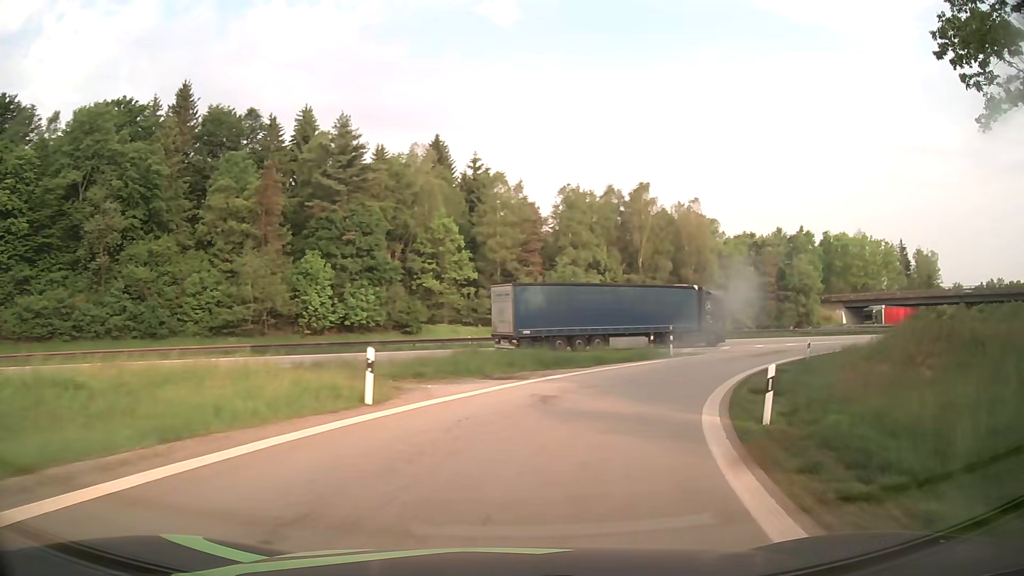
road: motorway_link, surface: asphalt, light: Day
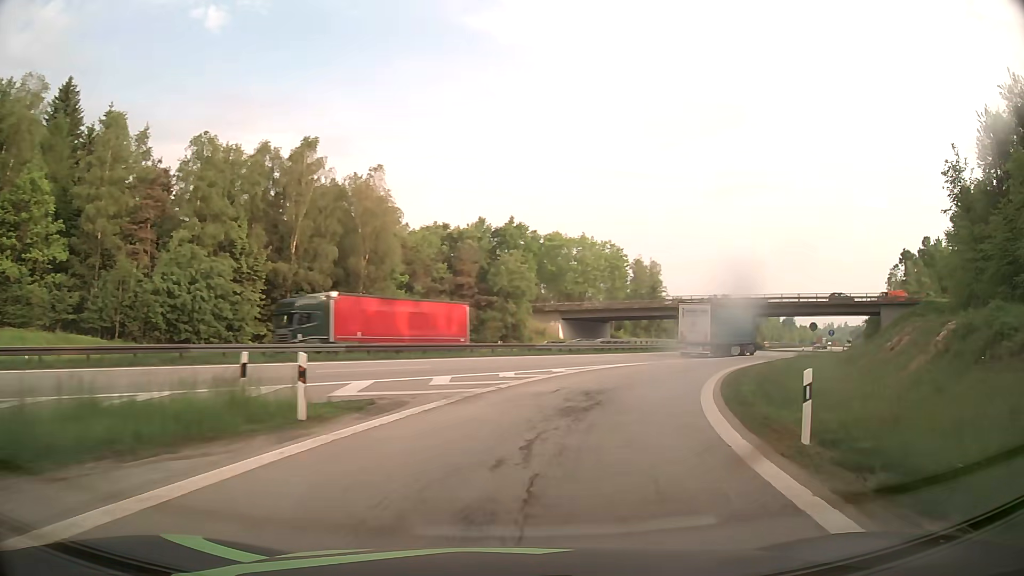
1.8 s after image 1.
(+6.0, +24.1) m; +28°
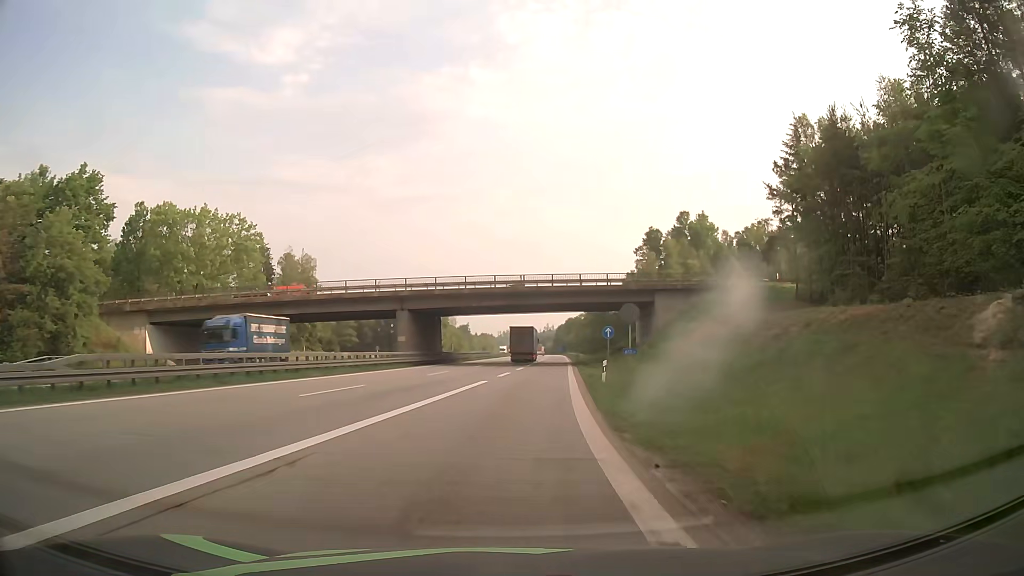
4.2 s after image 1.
(+10.1, +33.1) m; +29°
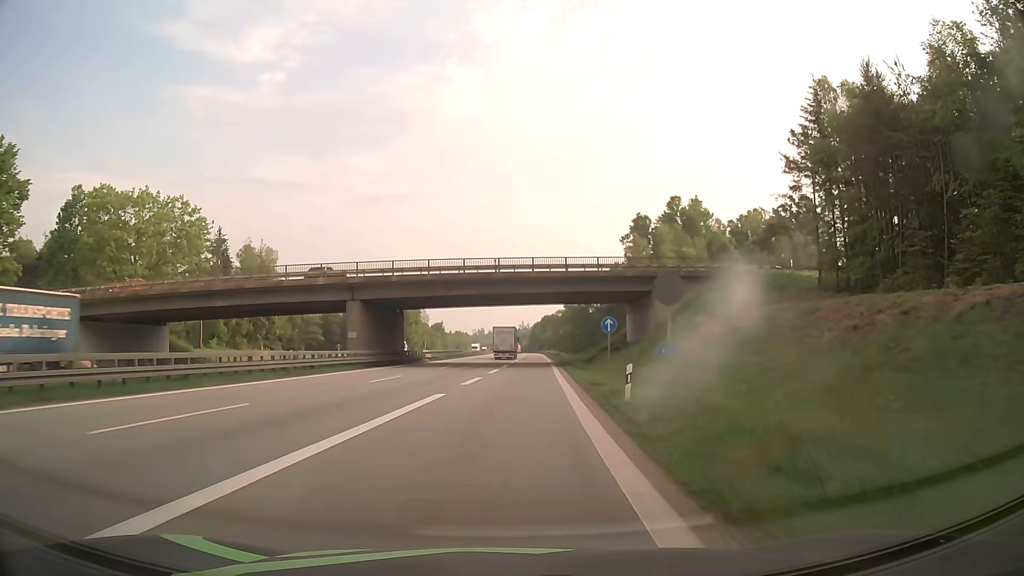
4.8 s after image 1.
(+0.2, +9.6) m; +2°
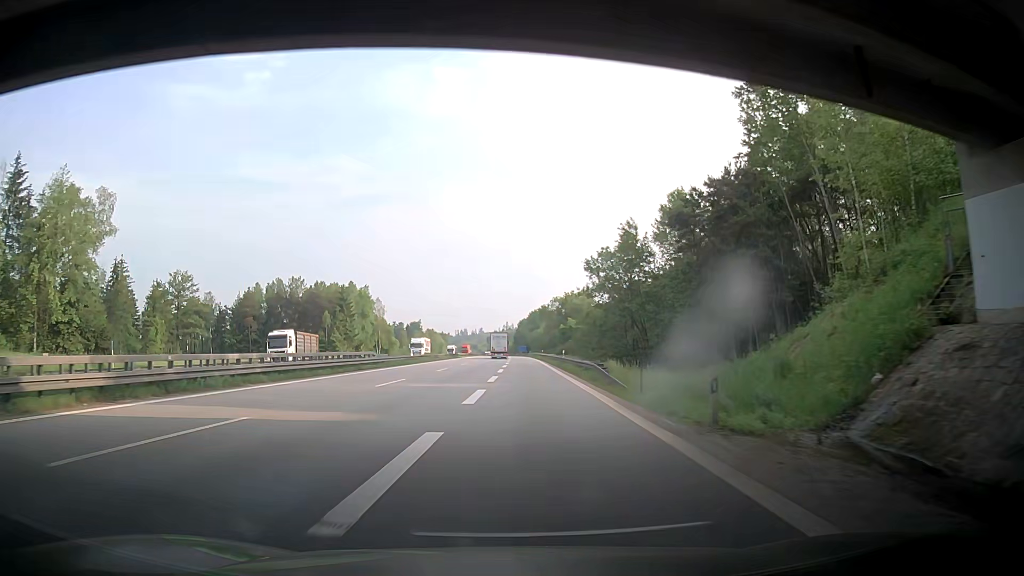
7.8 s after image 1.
(+1.6, +56.9) m; +2°
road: motorway
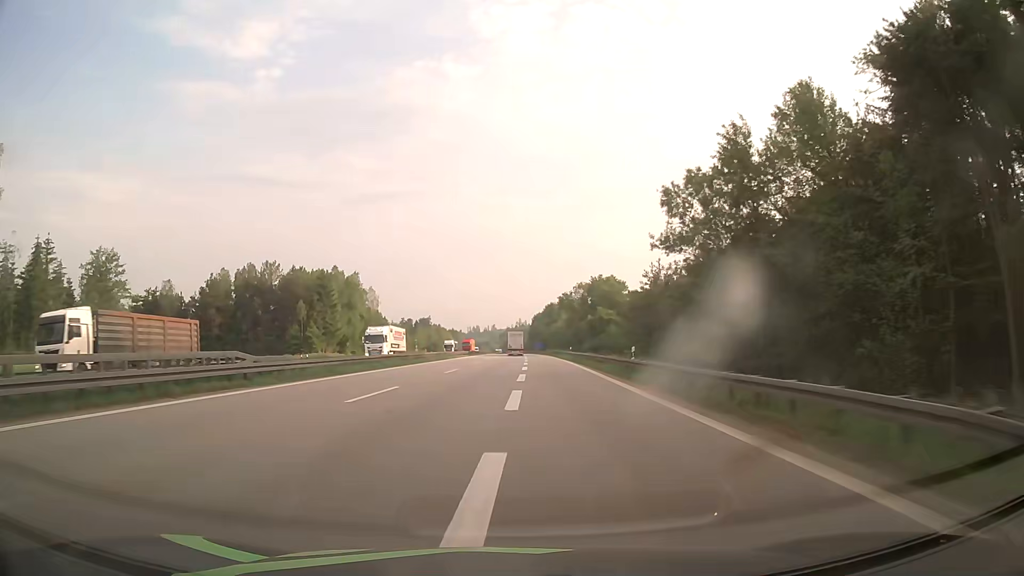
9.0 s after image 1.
(-0.4, +26.7) m; -1°
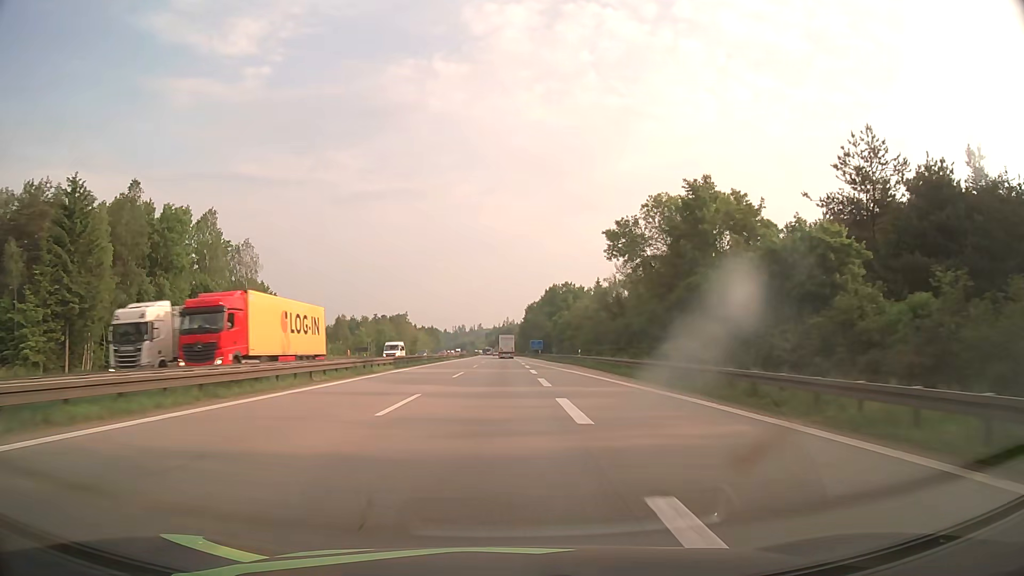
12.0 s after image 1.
(+0.7, +75.1) m; +1°
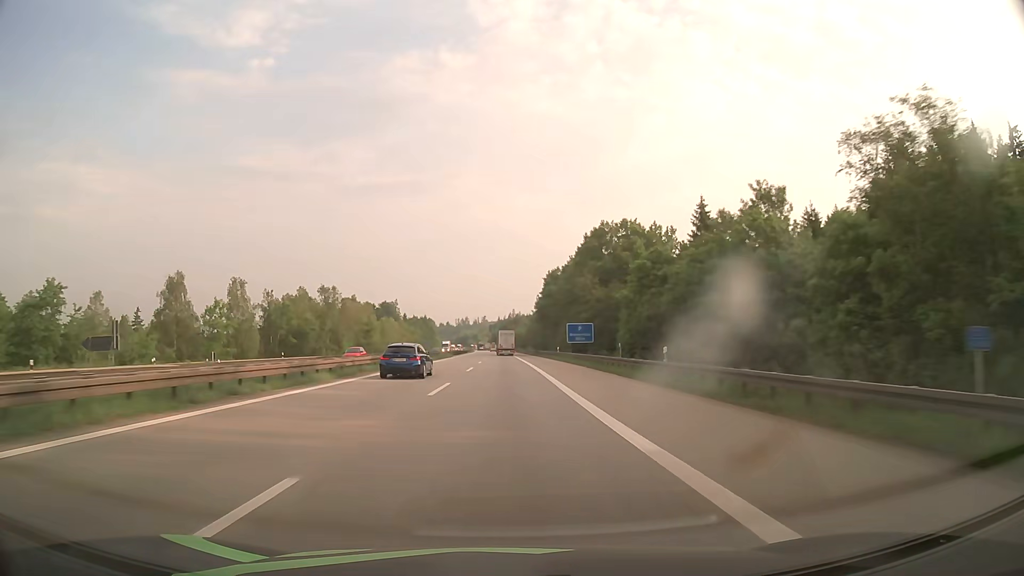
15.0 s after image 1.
(-0.3, +85.1) m; 0°
(0, +10) (0, +20) (0, +30) (0, +40) (0, +50) (0, +60) (0, +70) (-1, +80) (-1, +90) (-1, +100) m
